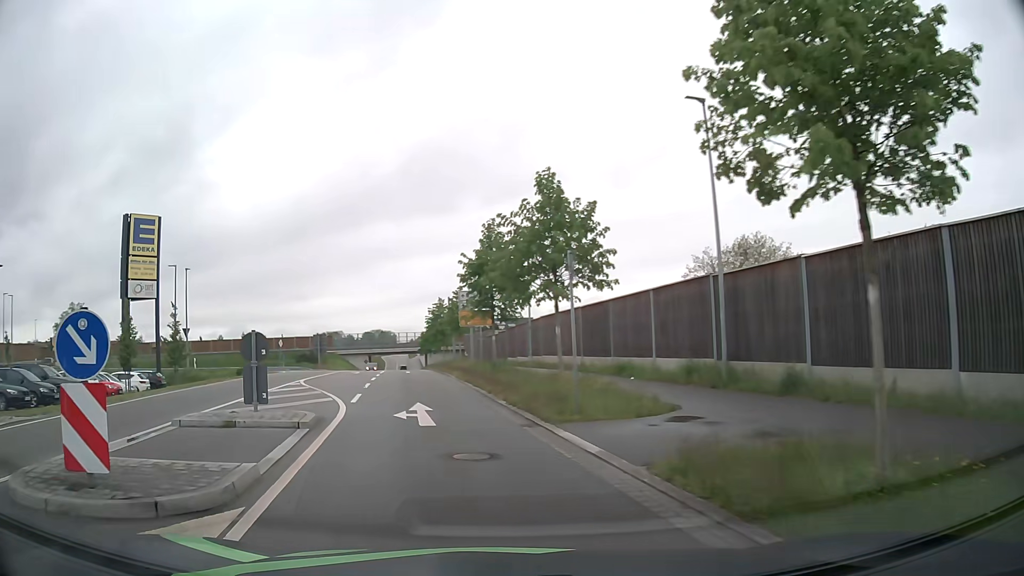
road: unclassified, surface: asphalt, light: Day
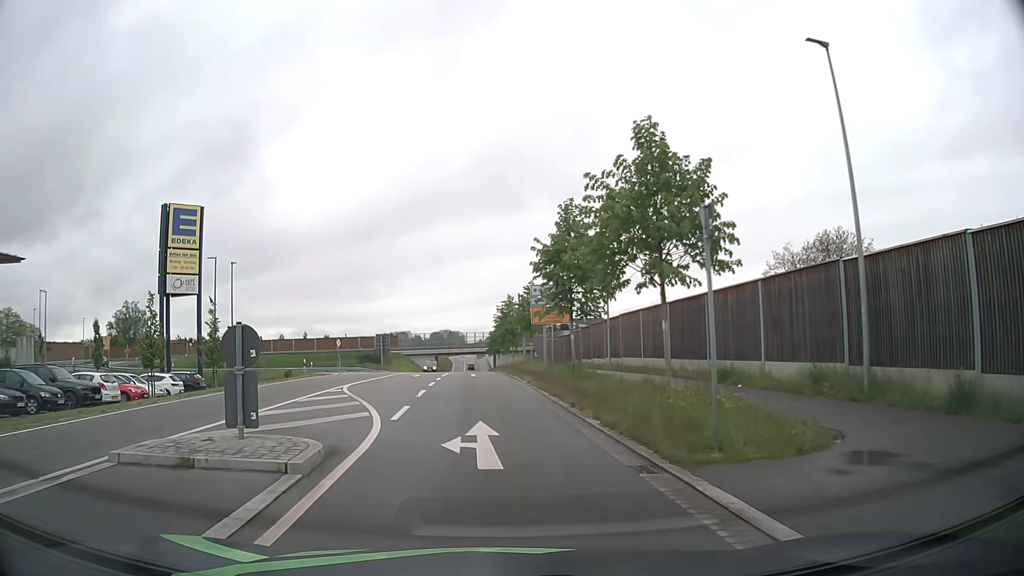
(-0.2, +4.2) m; -6°
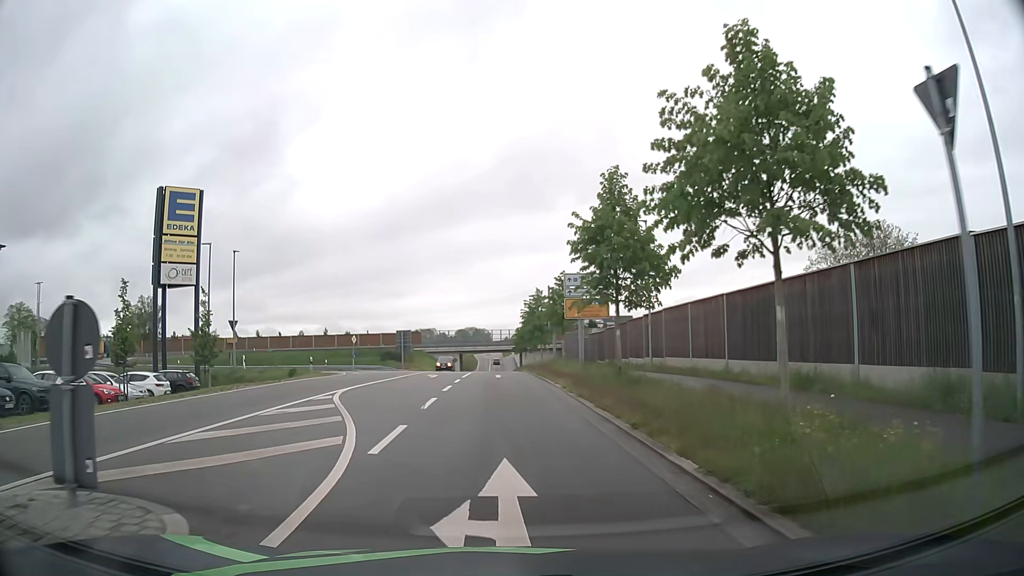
(-0.1, +4.5) m; -1°
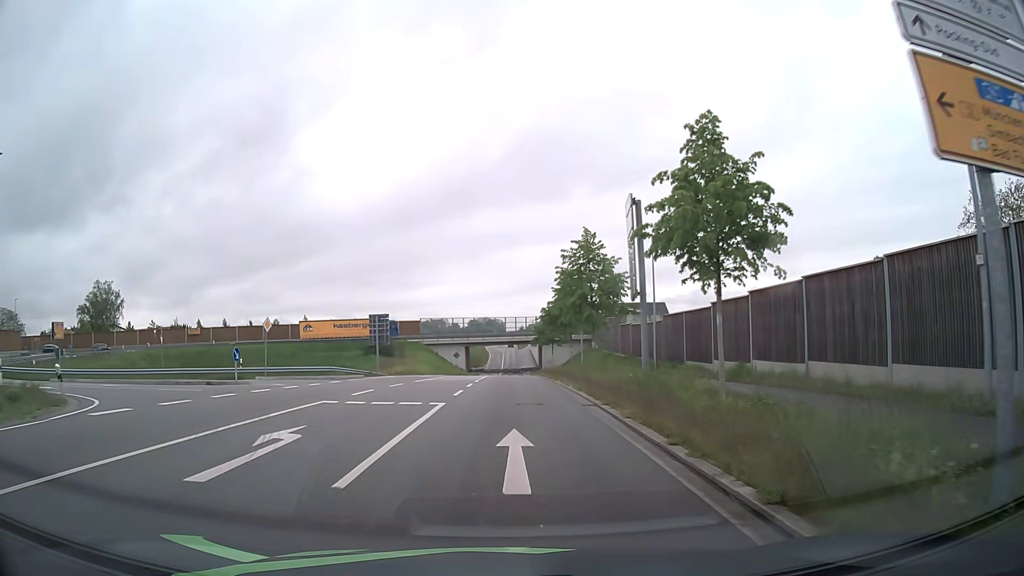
(-0.4, +26.4) m; -2°
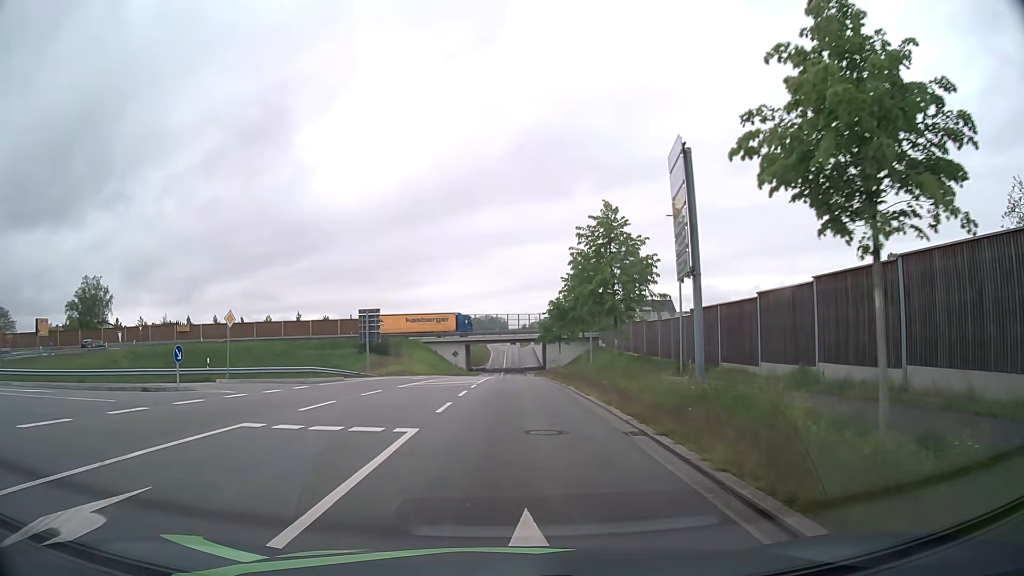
(0.0, +5.5) m; 0°
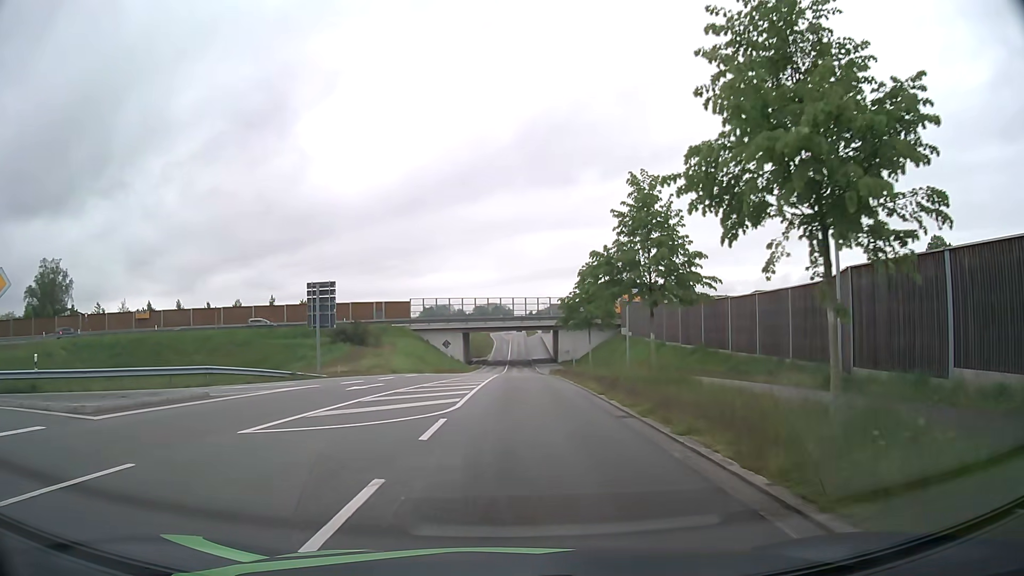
(0.0, +16.5) m; 0°
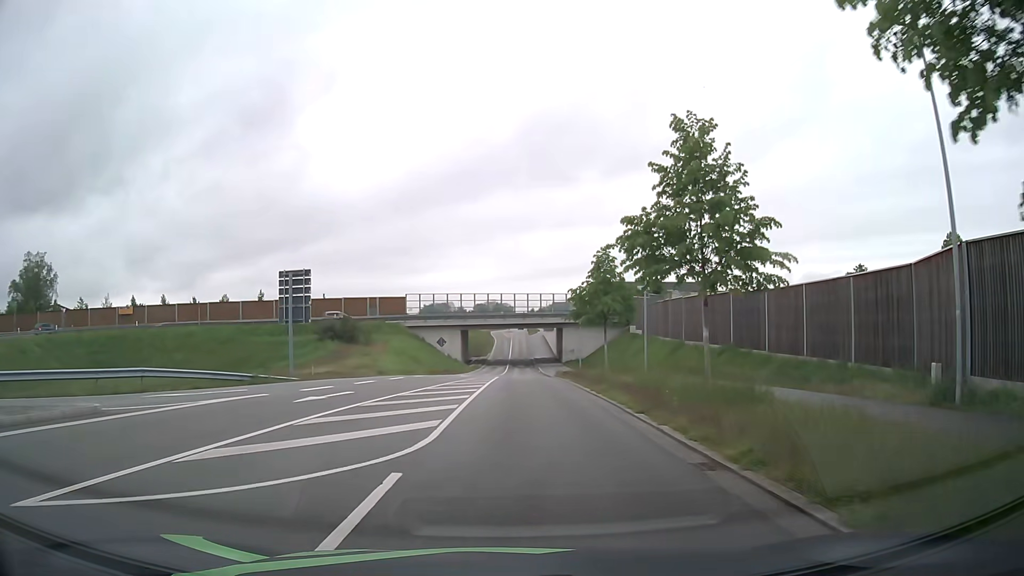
(0.0, +5.5) m; 0°
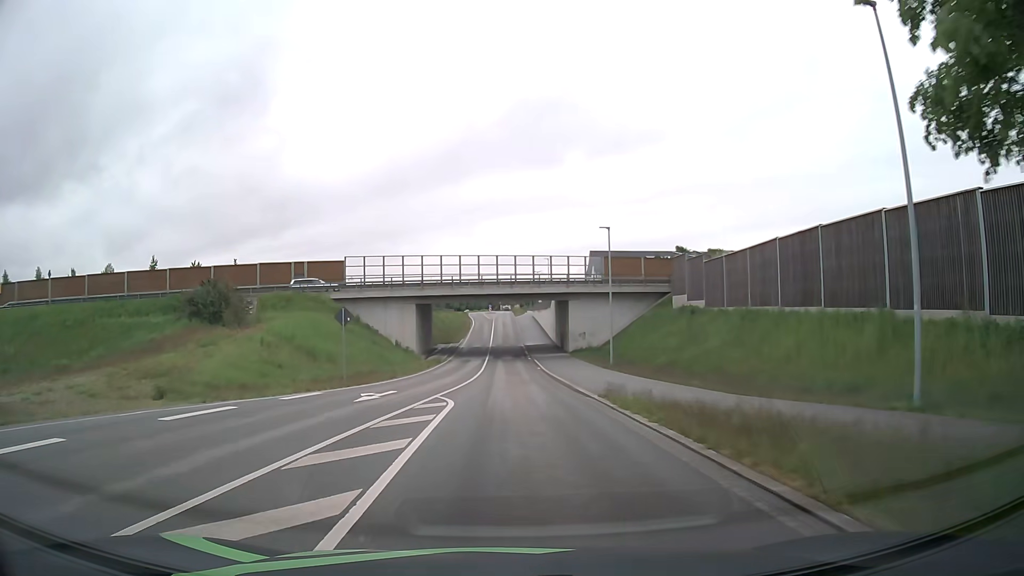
(+0.2, +28.6) m; +1°
(0, +10) (0, +20) (0, +30) (0, +40) (0, +50) (0, +60) (+1, +70) (0, +80) (0, +90) (0, +100) m
